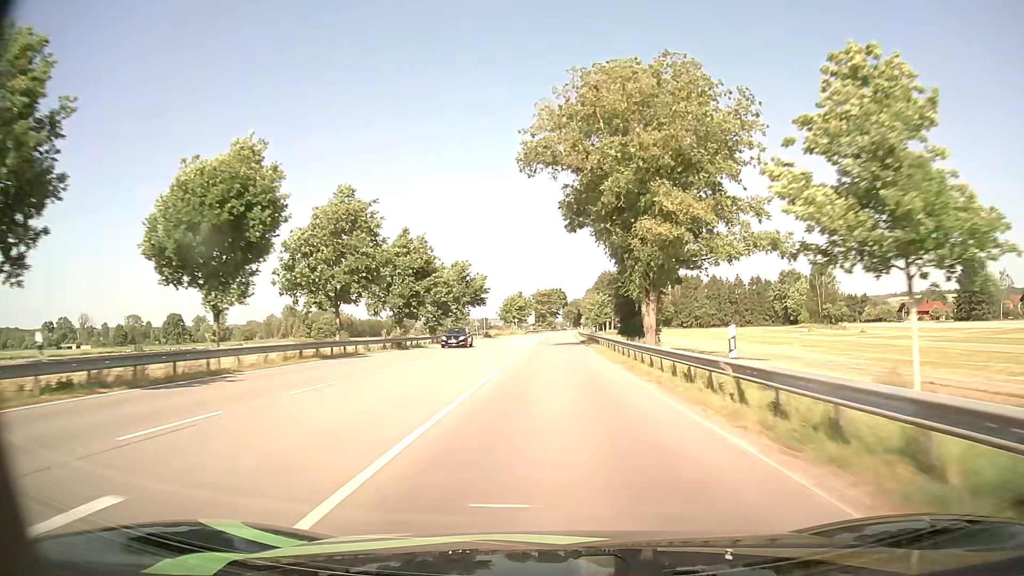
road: primary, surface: asphalt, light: Day
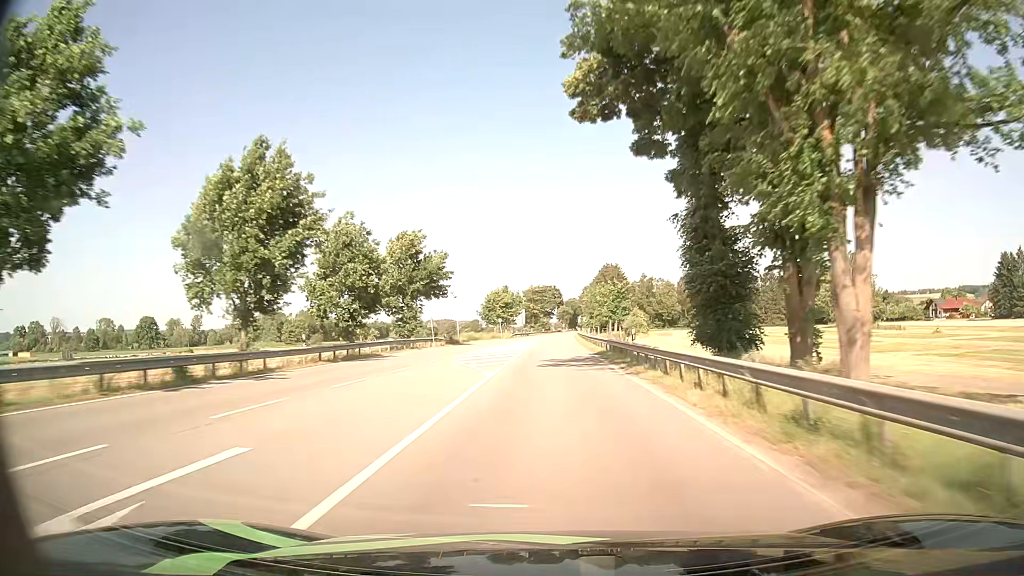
(+0.1, +27.5) m; 0°
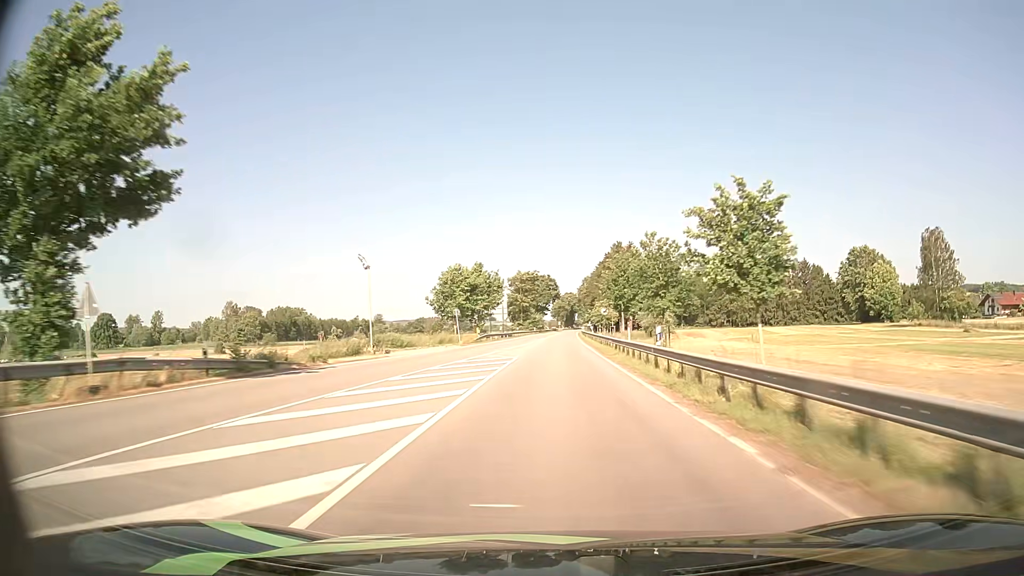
(+0.4, +42.1) m; +1°
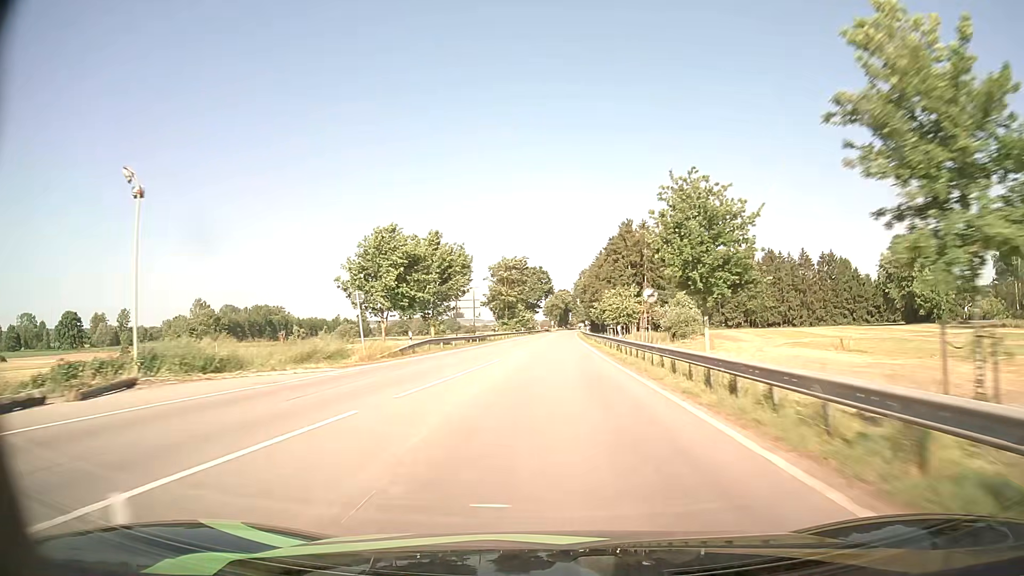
(+0.1, +28.8) m; +1°
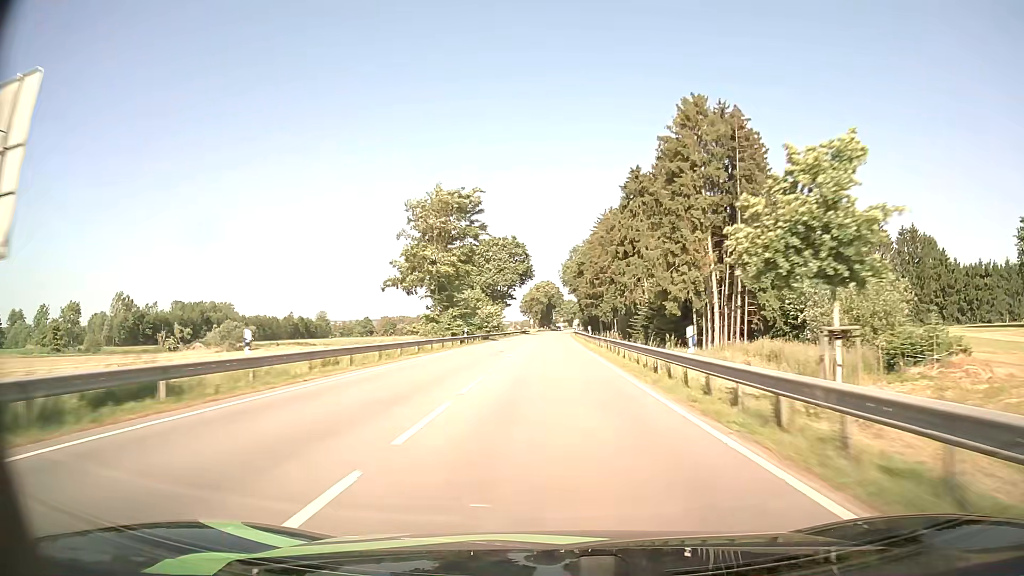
(+0.7, +59.4) m; +1°
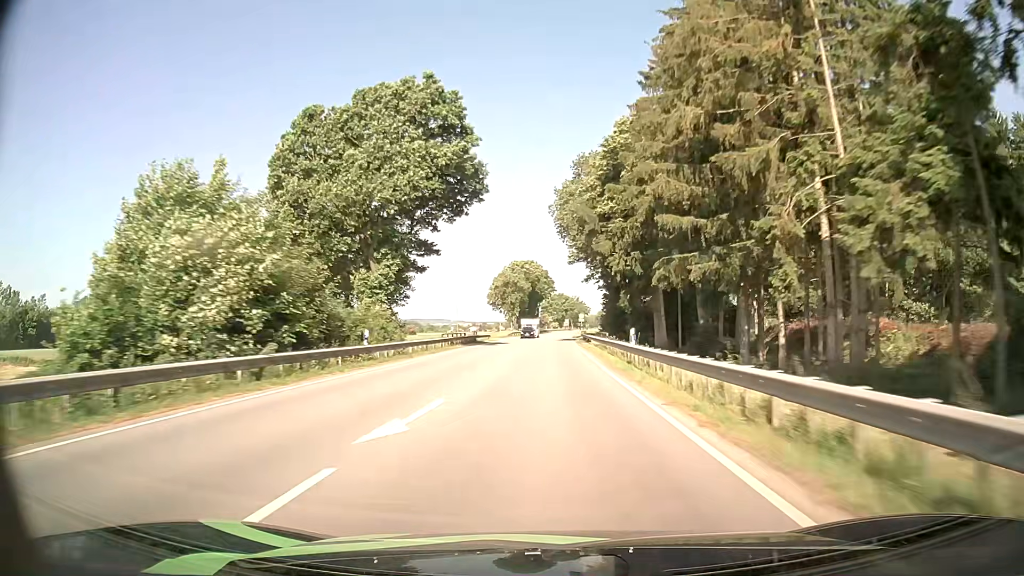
(+0.8, +77.4) m; +1°
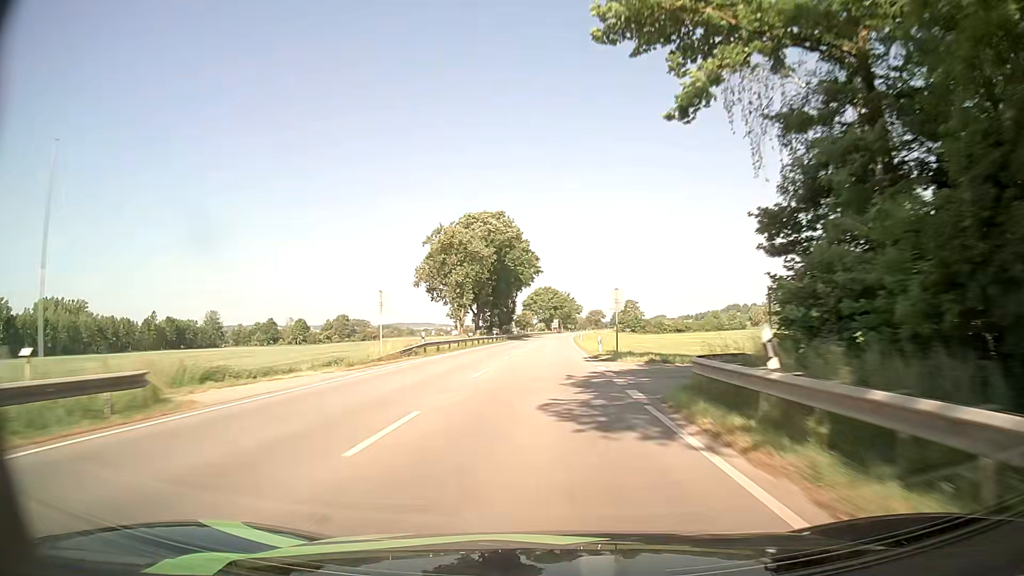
(+0.6, +64.0) m; 0°
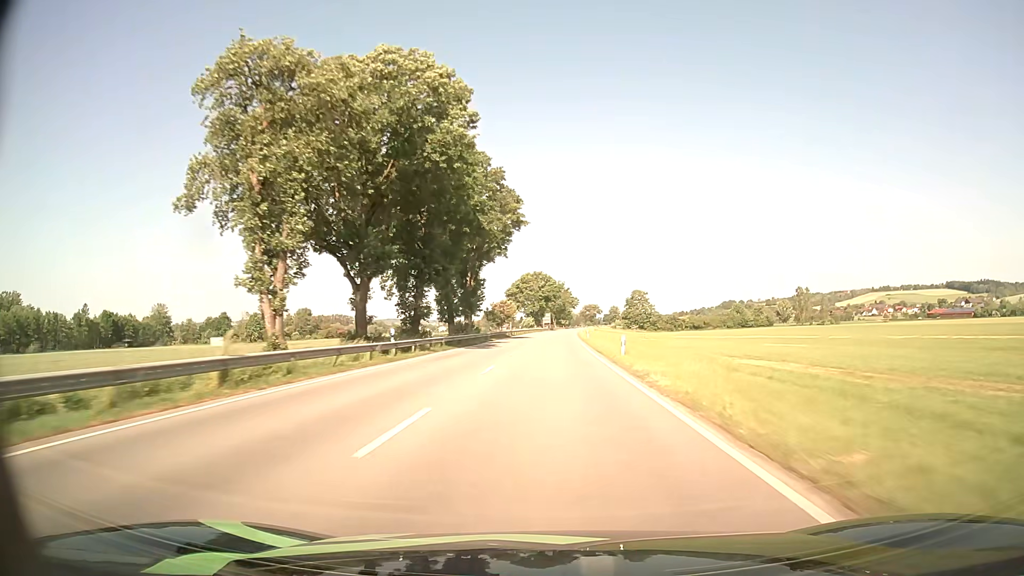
(+0.8, +48.8) m; +1°
(0, +10) (0, +20) (0, +30) (0, +40) (+1, +50) (+1, +60) (+1, +70) (+1, +80) (+2, +90) (+2, +100) m
